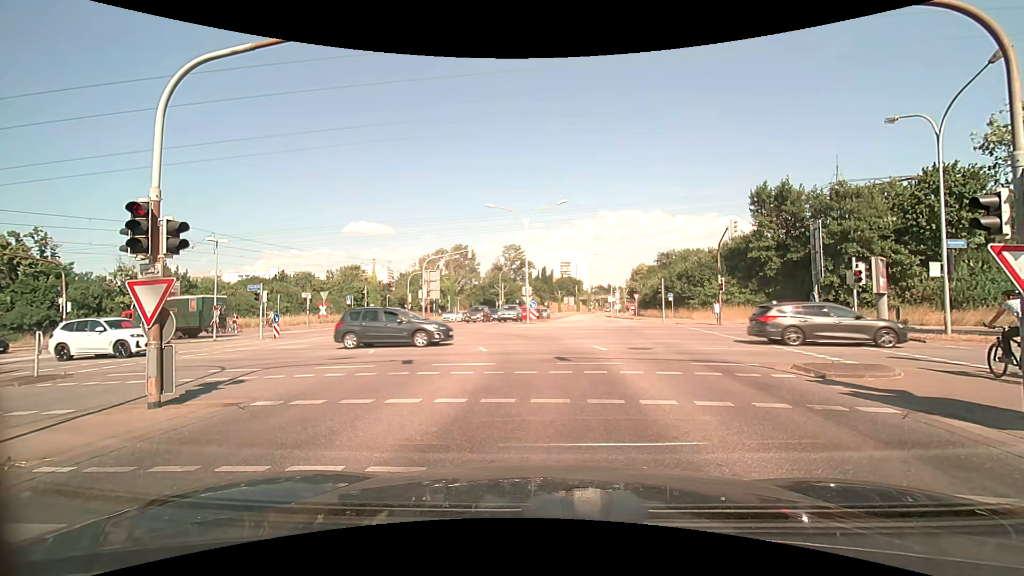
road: secondary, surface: asphalt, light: Day
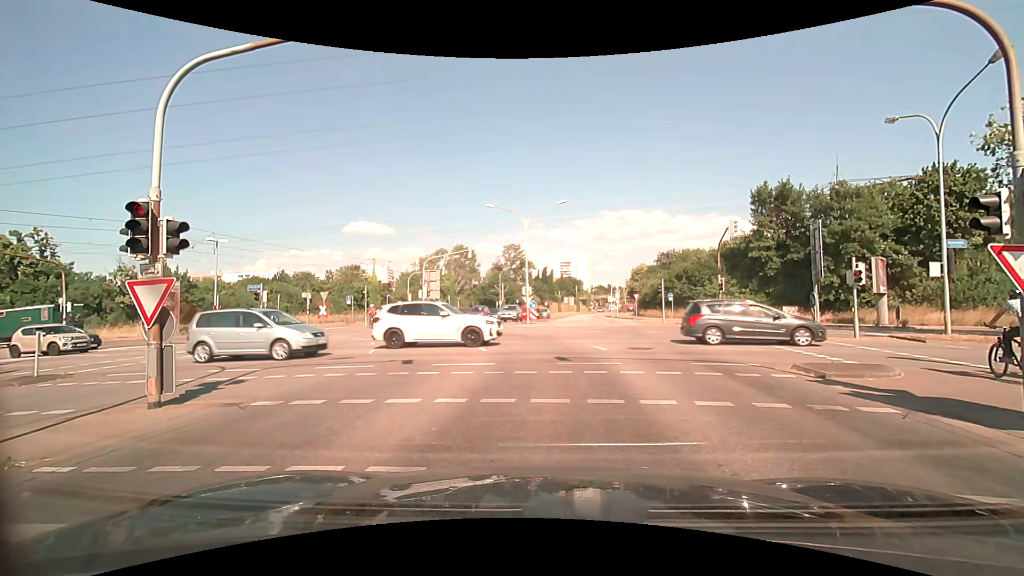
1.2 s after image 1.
(0.0, 0.0) m; 0°
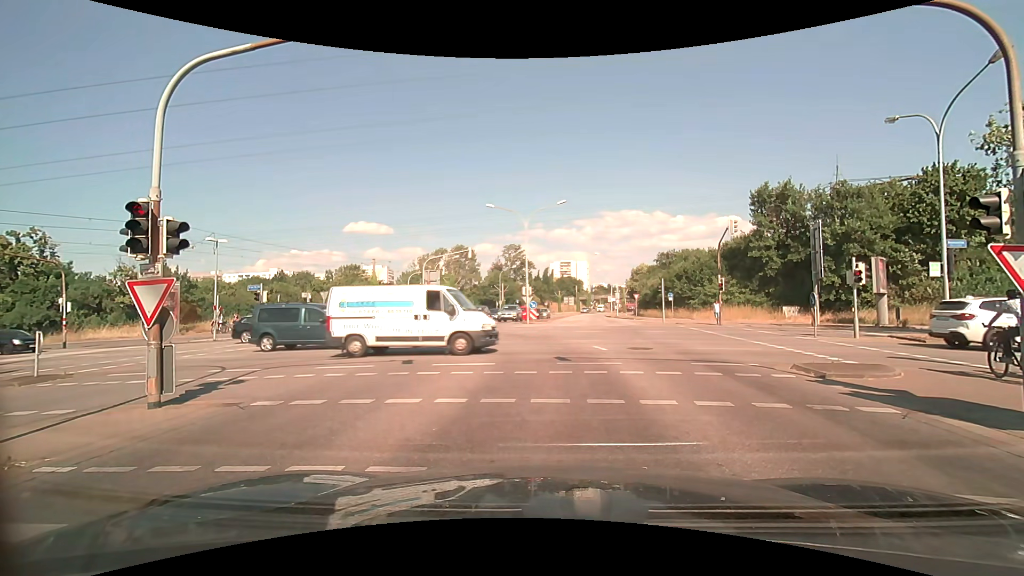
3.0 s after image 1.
(0.0, 0.0) m; 0°
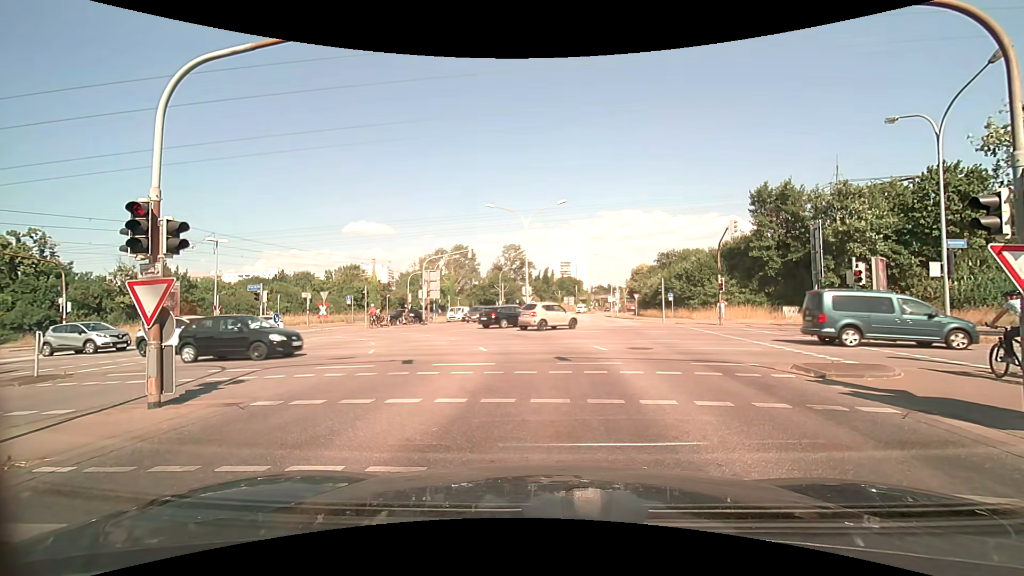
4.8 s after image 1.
(0.0, 0.0) m; 0°
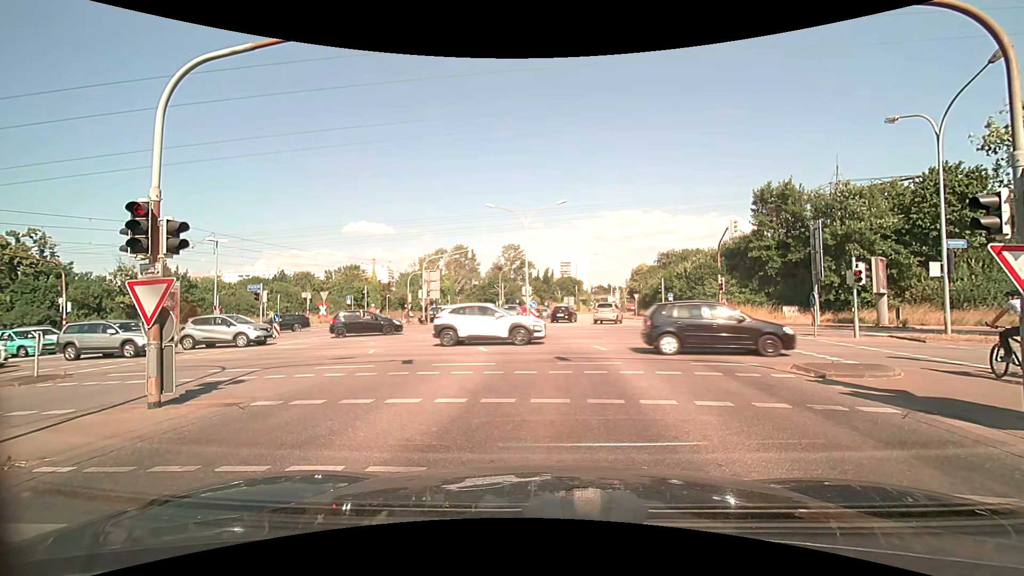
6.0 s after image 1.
(0.0, 0.0) m; 0°
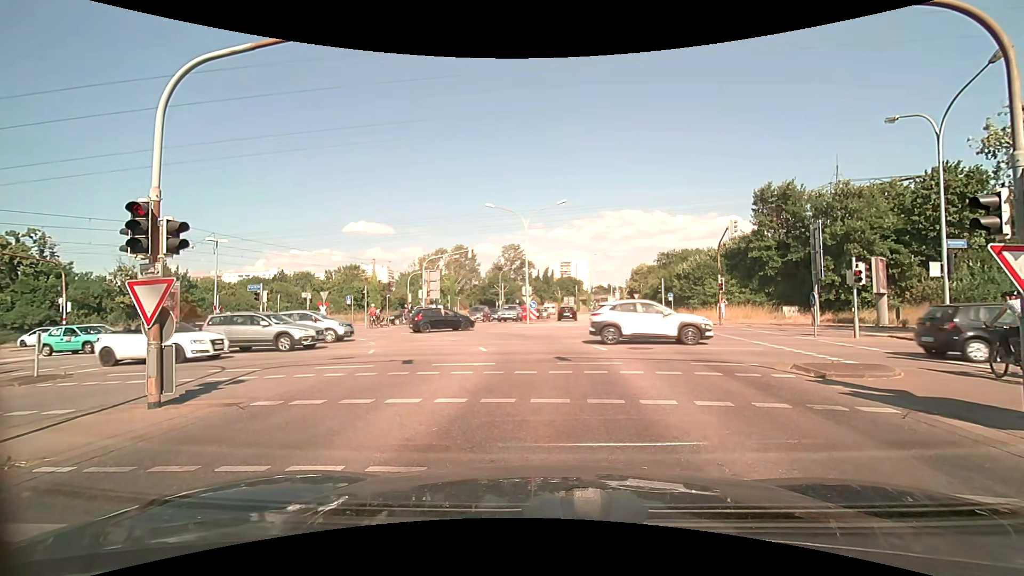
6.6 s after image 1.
(0.0, 0.0) m; 0°
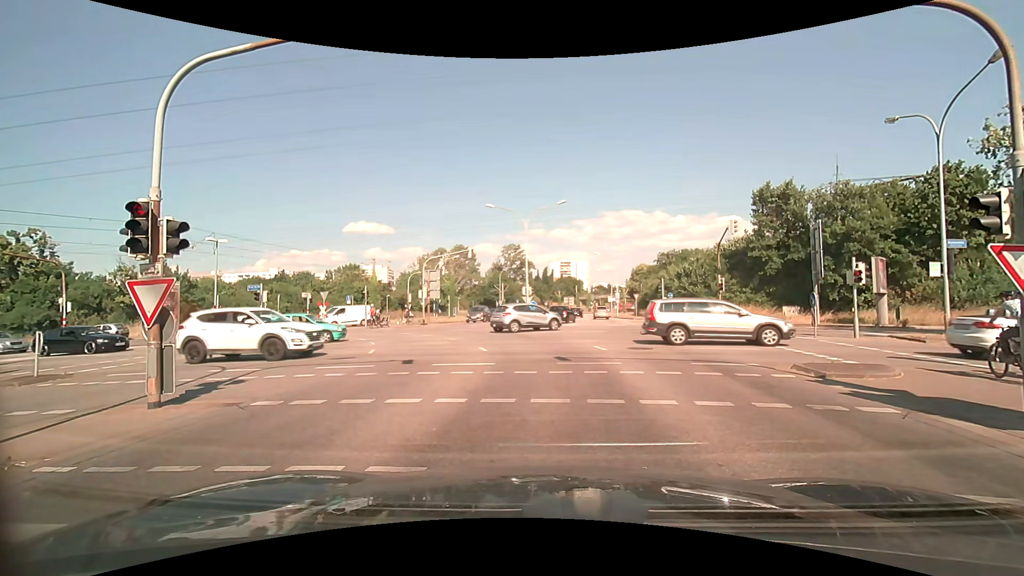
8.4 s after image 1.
(0.0, 0.0) m; 0°
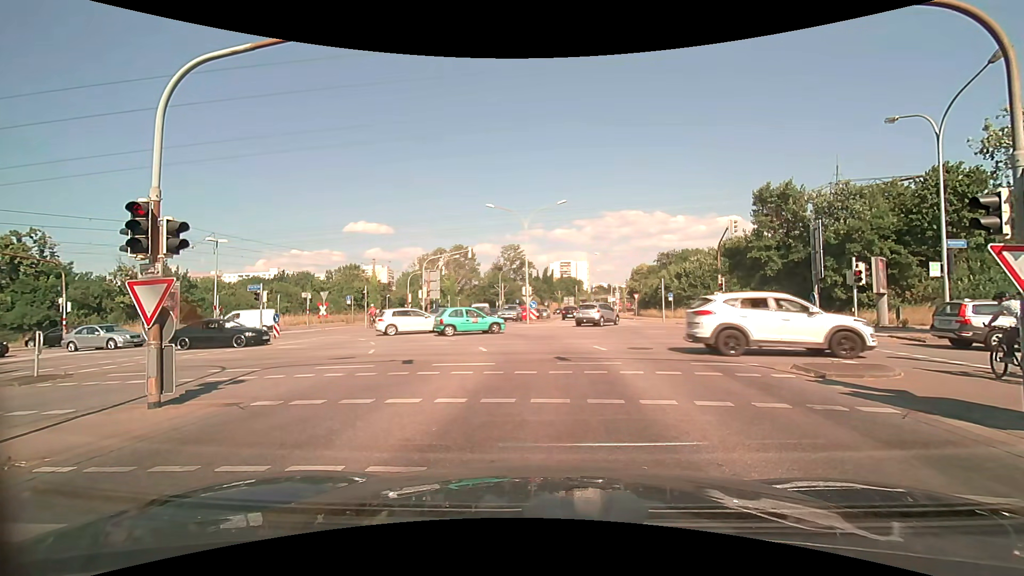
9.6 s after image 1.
(0.0, 0.0) m; 0°
(0, +10) (0, +20) (-3, +29) (-10, +36) (-20, +39) (-30, +41) (-40, +42) (-50, +44) (-59, +45) (-69, +47) m
